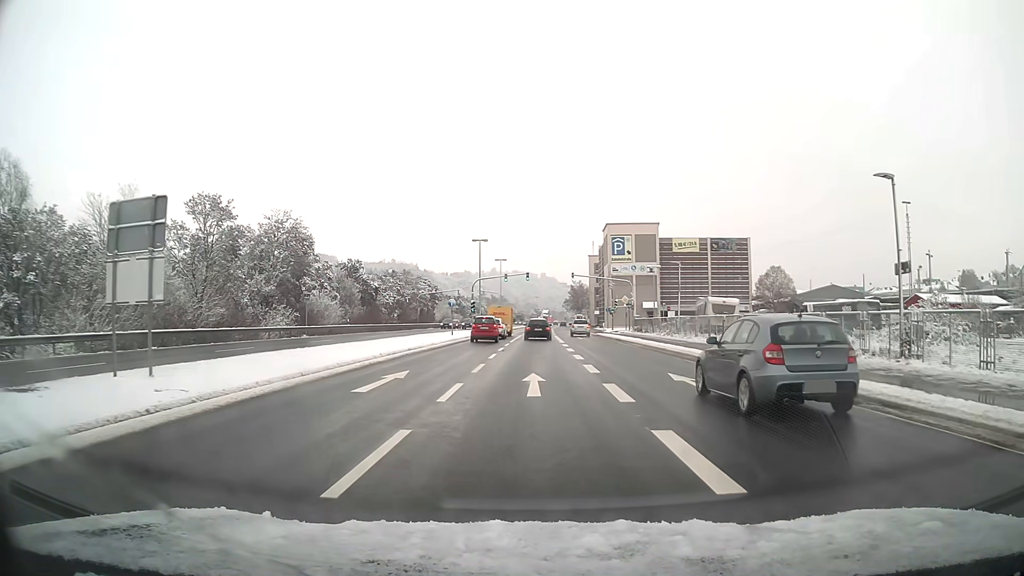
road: primary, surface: asphalt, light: Day
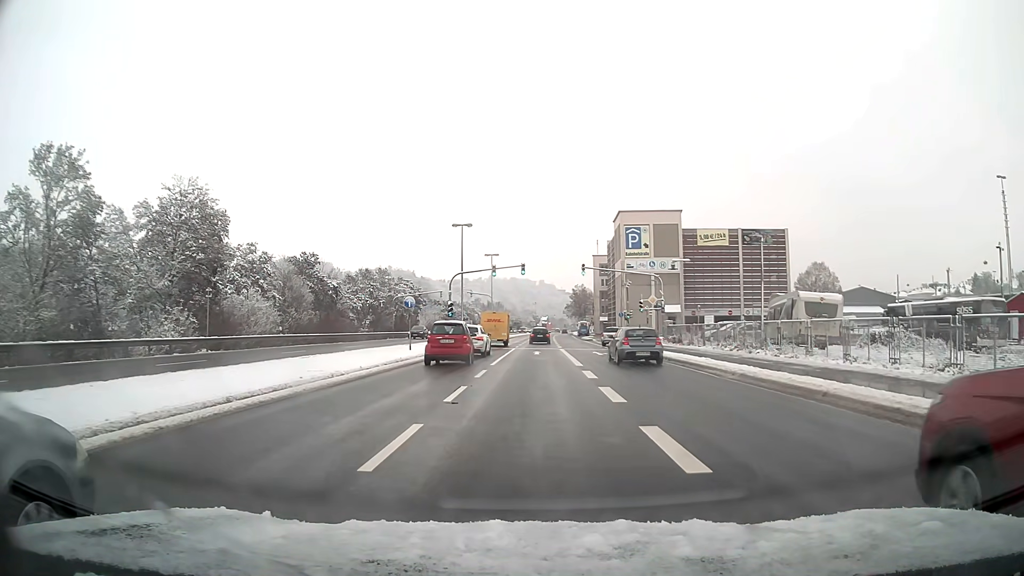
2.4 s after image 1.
(0.0, +17.0) m; 0°
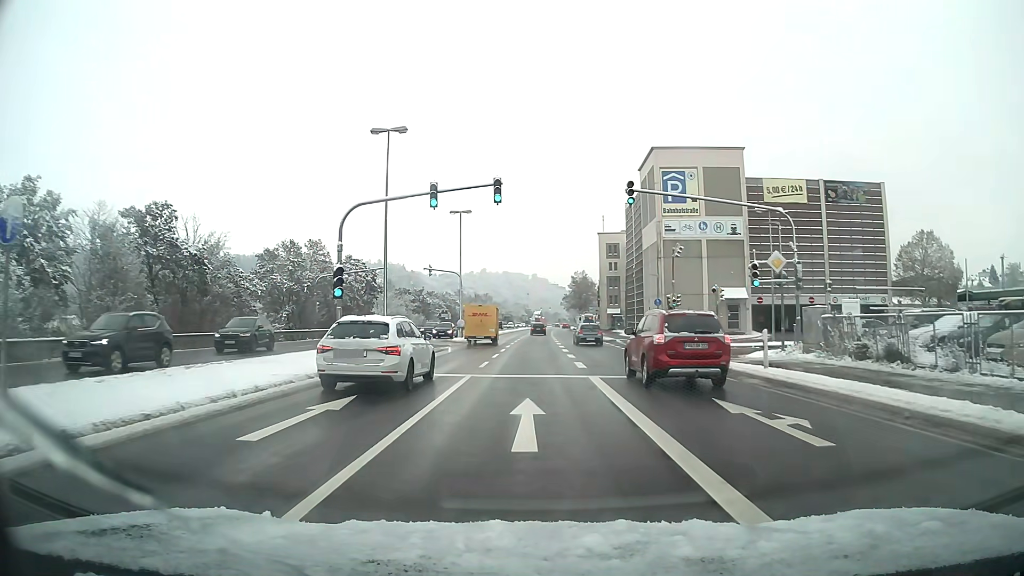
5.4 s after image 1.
(+0.1, +28.5) m; +1°
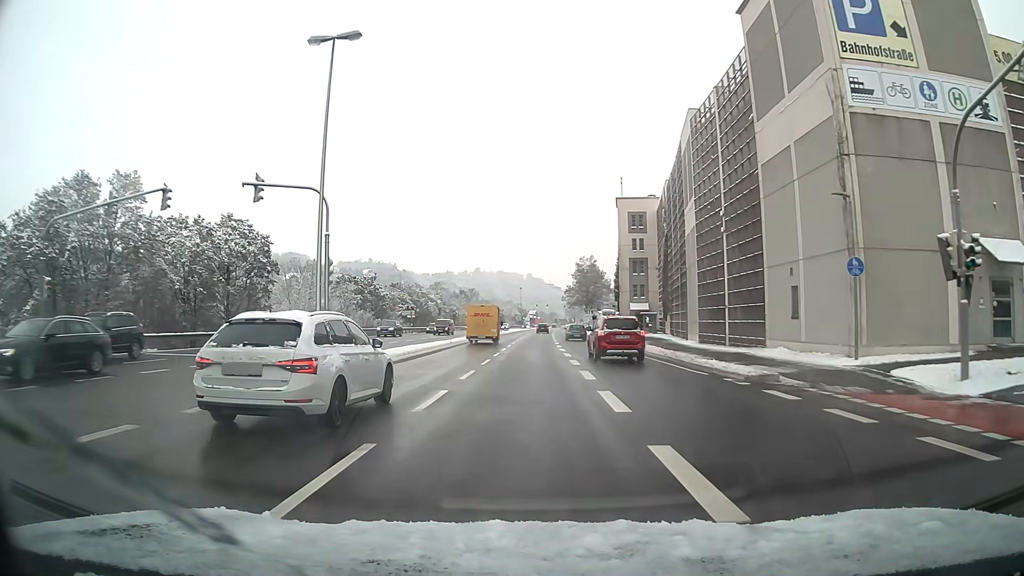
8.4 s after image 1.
(+0.2, +34.7) m; 0°
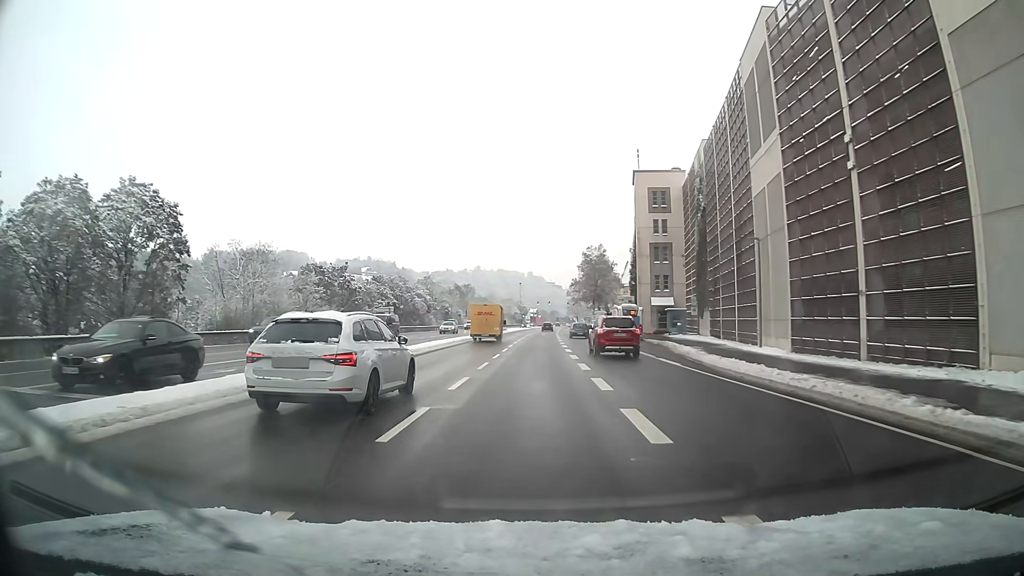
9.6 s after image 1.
(0.0, +15.0) m; 0°
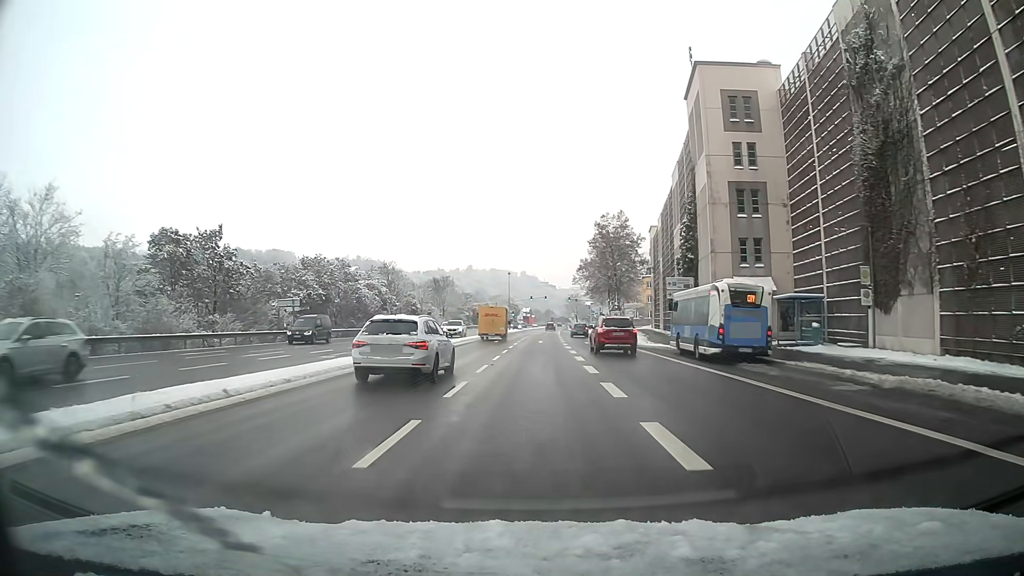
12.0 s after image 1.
(+0.2, +31.6) m; +1°
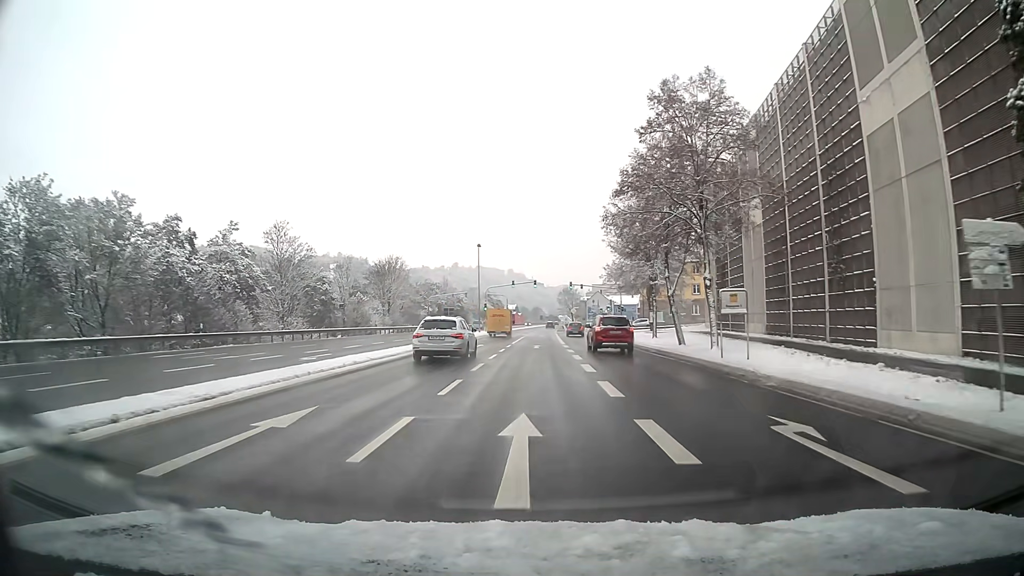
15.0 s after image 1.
(+0.4, +42.1) m; +1°
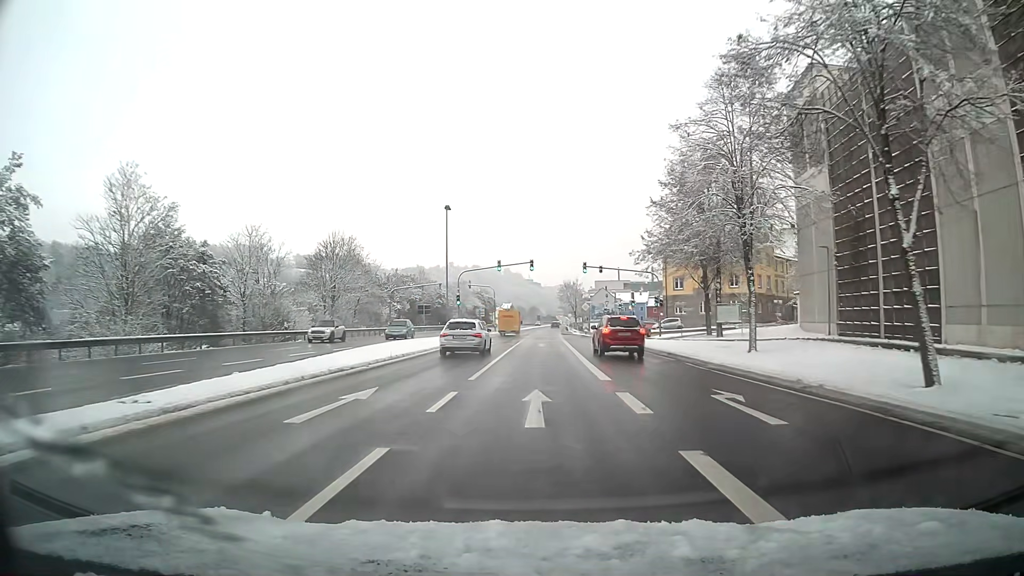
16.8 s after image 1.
(0.0, +26.5) m; 0°
